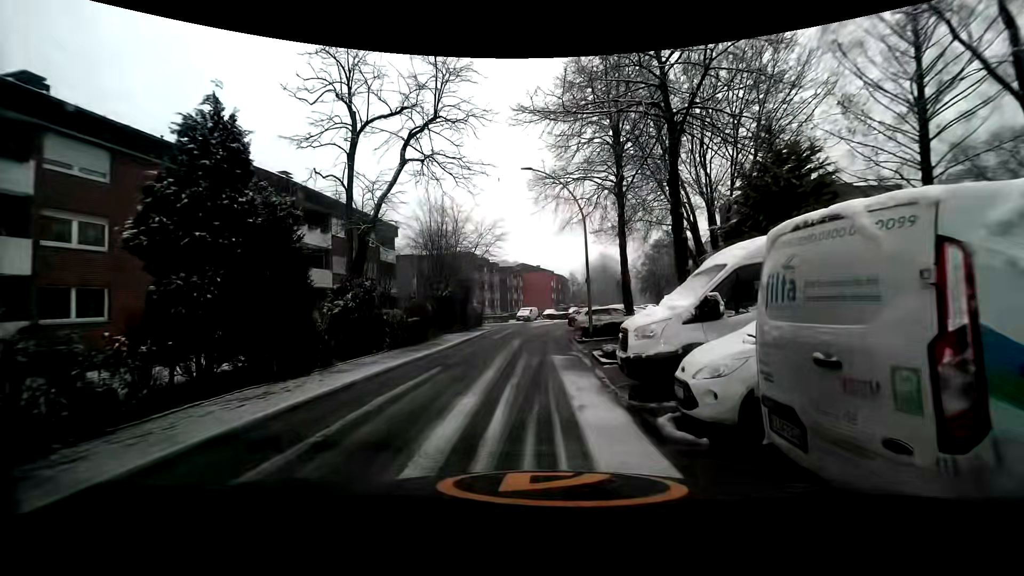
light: Day
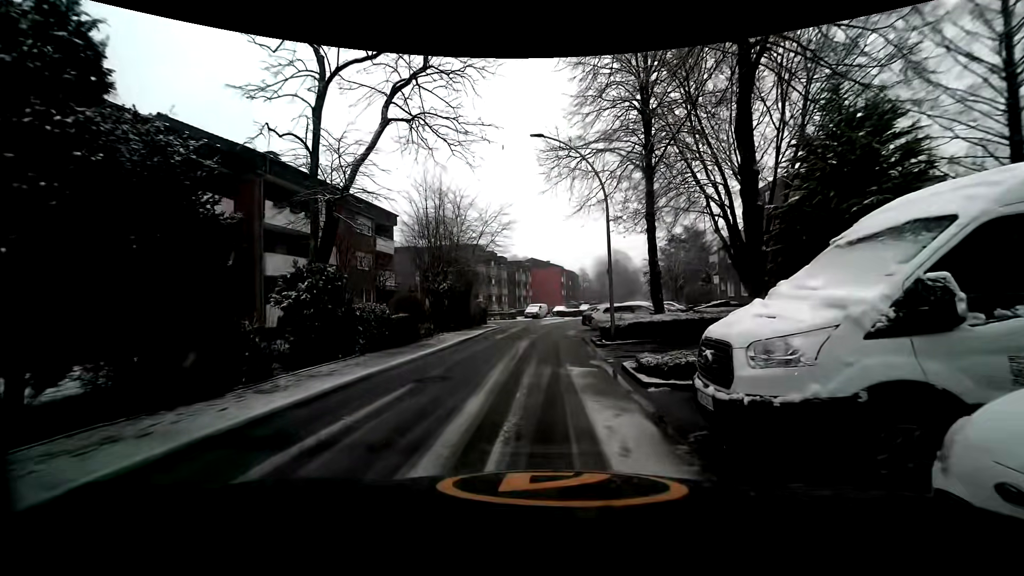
(0.0, +3.9) m; -1°
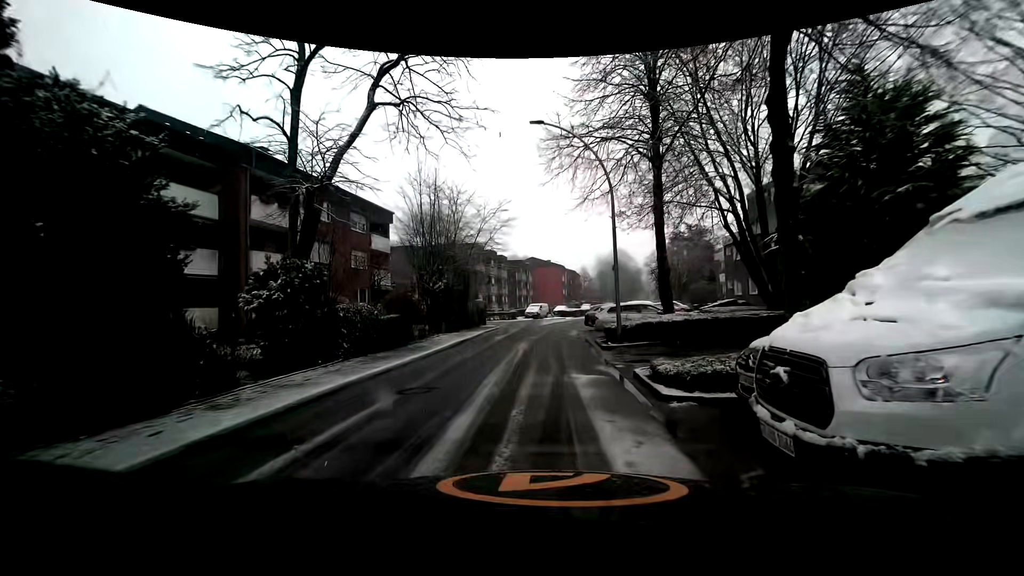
(+0.1, +1.3) m; 0°
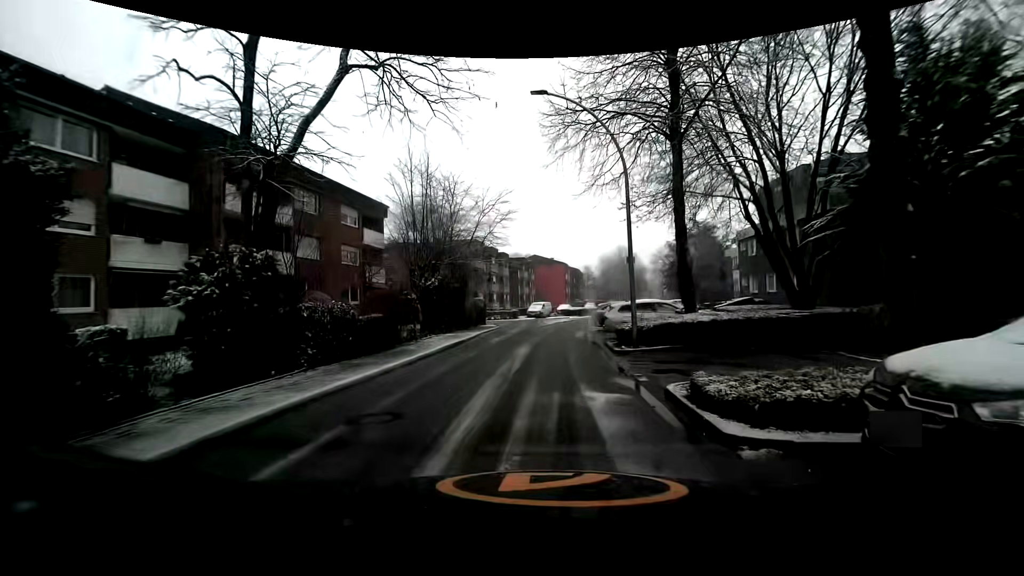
(+0.1, +2.2) m; +2°
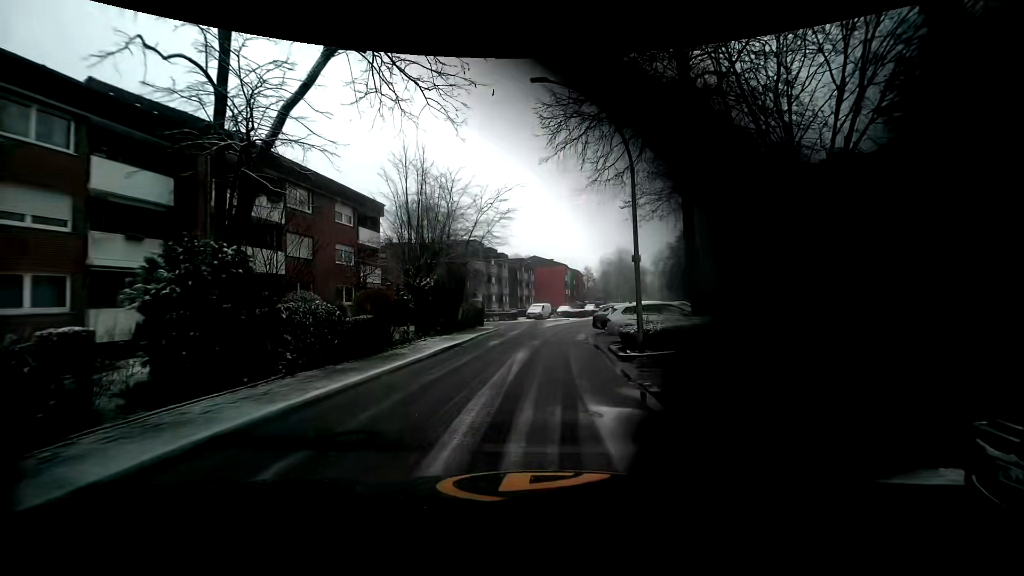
(0.0, +0.9) m; 0°
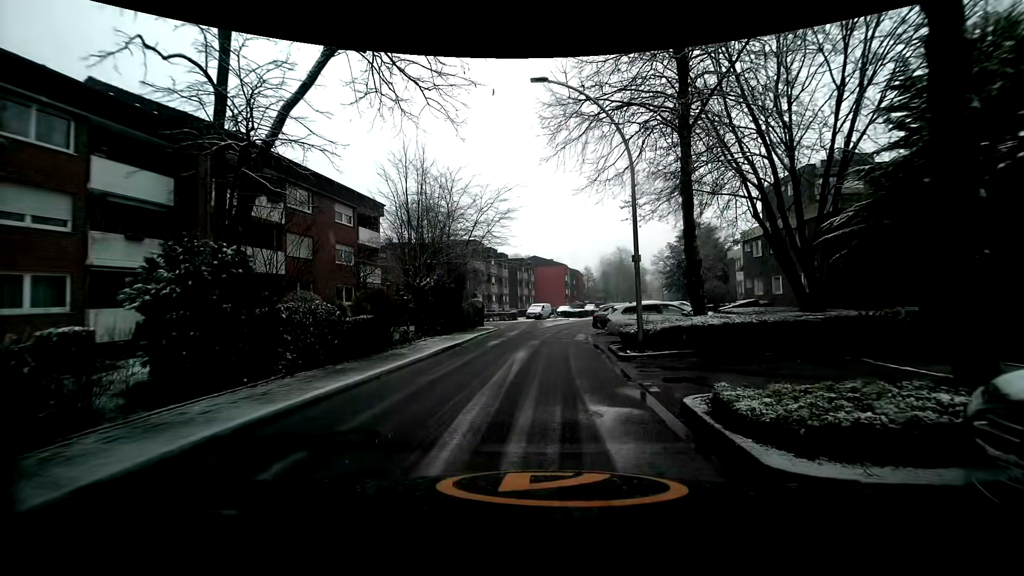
(0.0, 0.0) m; 0°
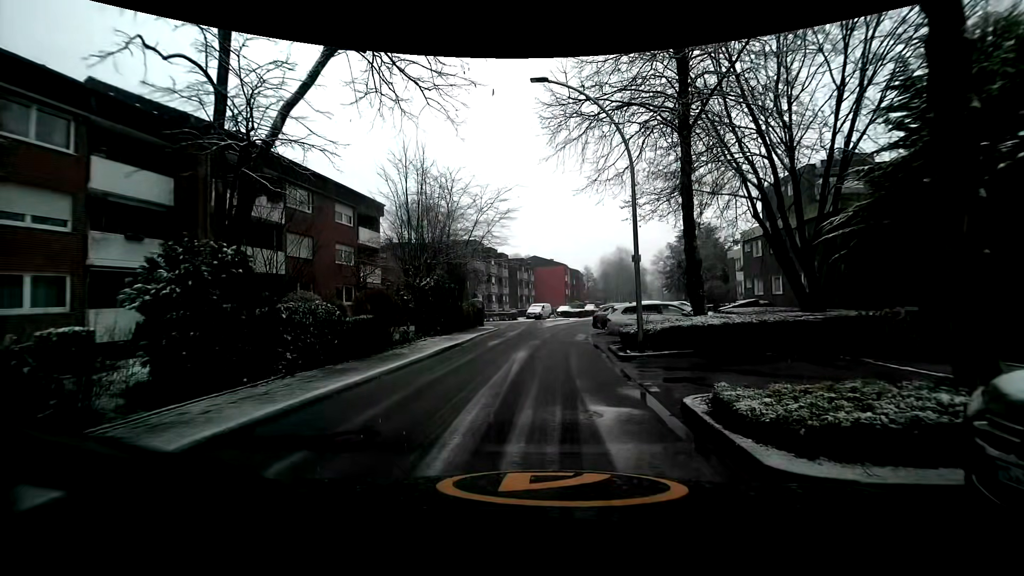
(0.0, 0.0) m; 0°
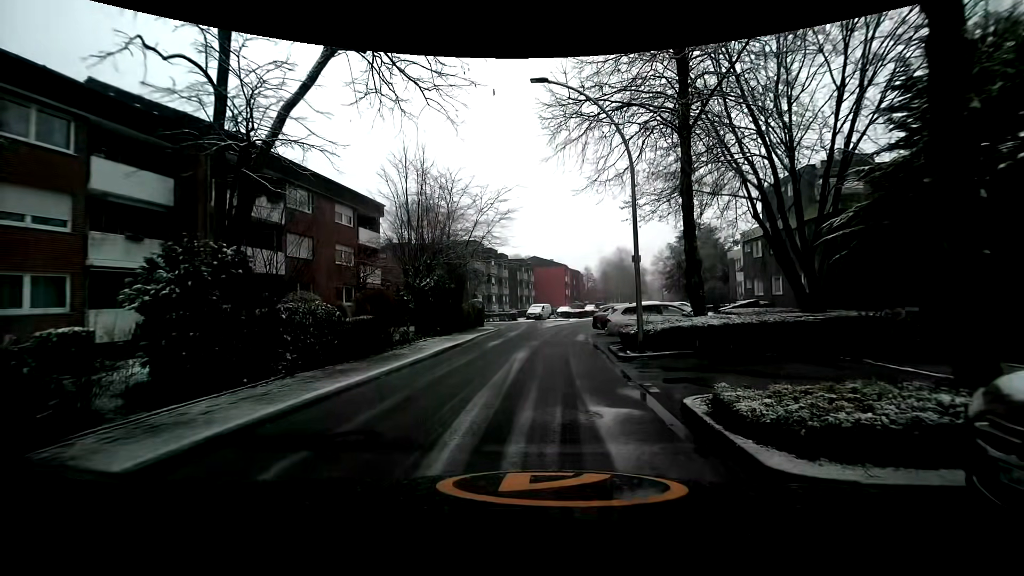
(0.0, 0.0) m; 0°
